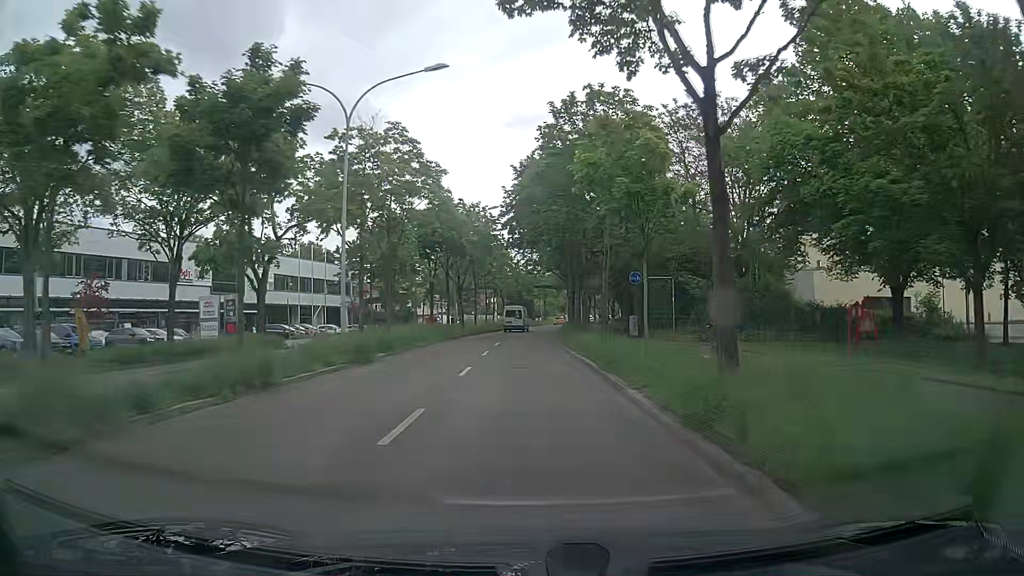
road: primary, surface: asphalt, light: Day
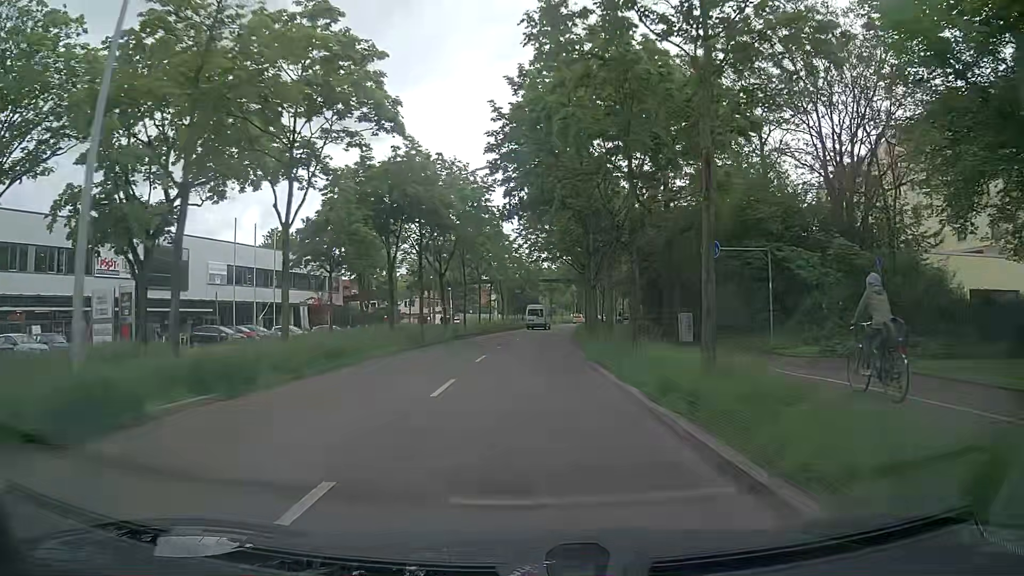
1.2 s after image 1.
(+0.3, +13.8) m; +1°
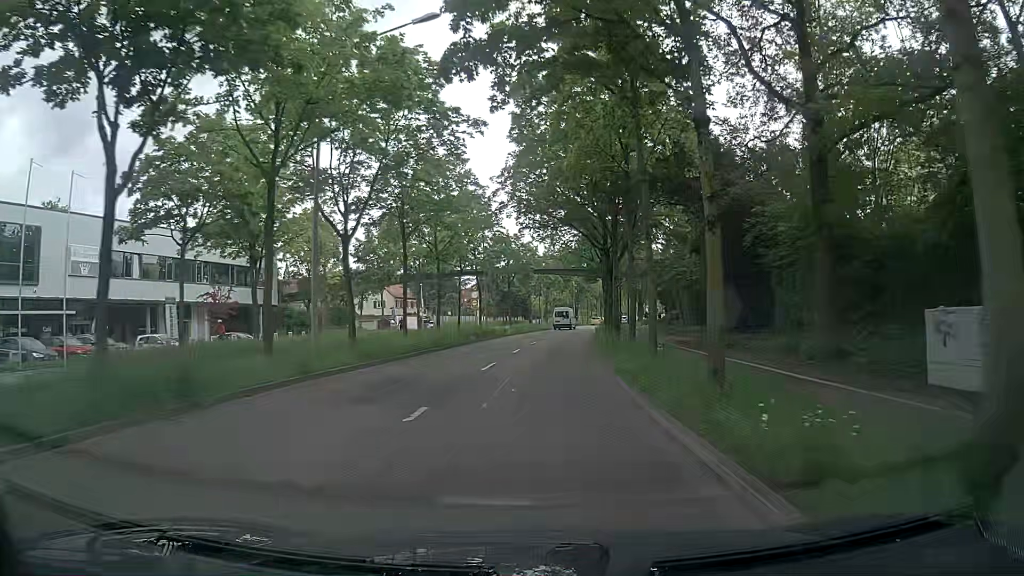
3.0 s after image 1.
(-0.1, +20.7) m; 0°
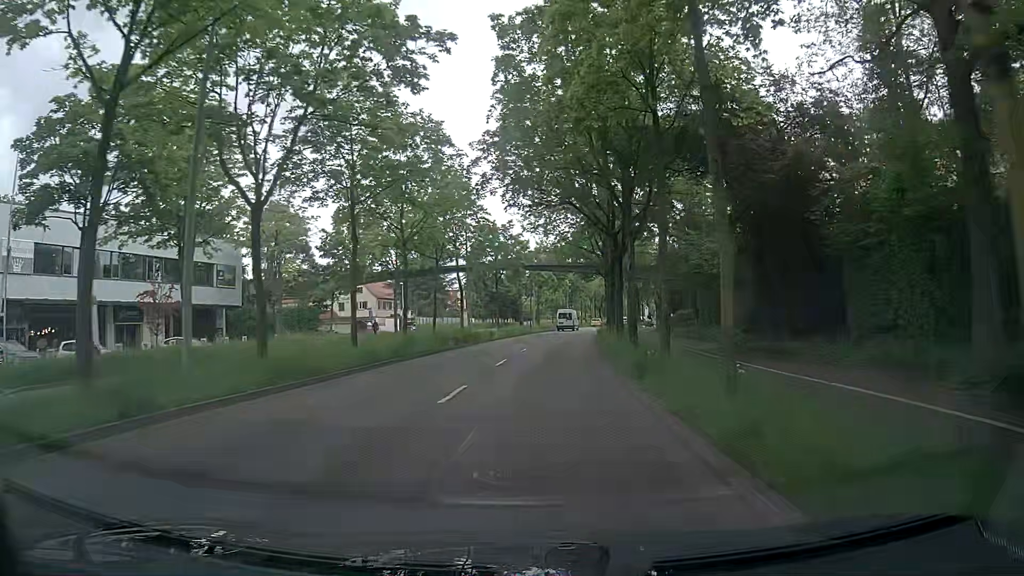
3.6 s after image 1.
(0.0, +6.8) m; +1°
